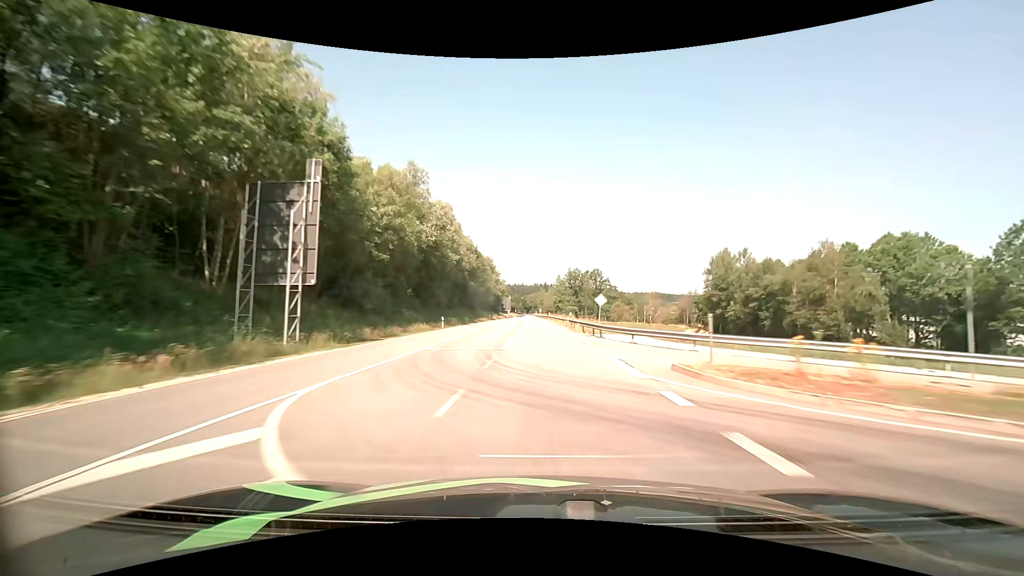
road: primary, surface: asphalt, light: Day
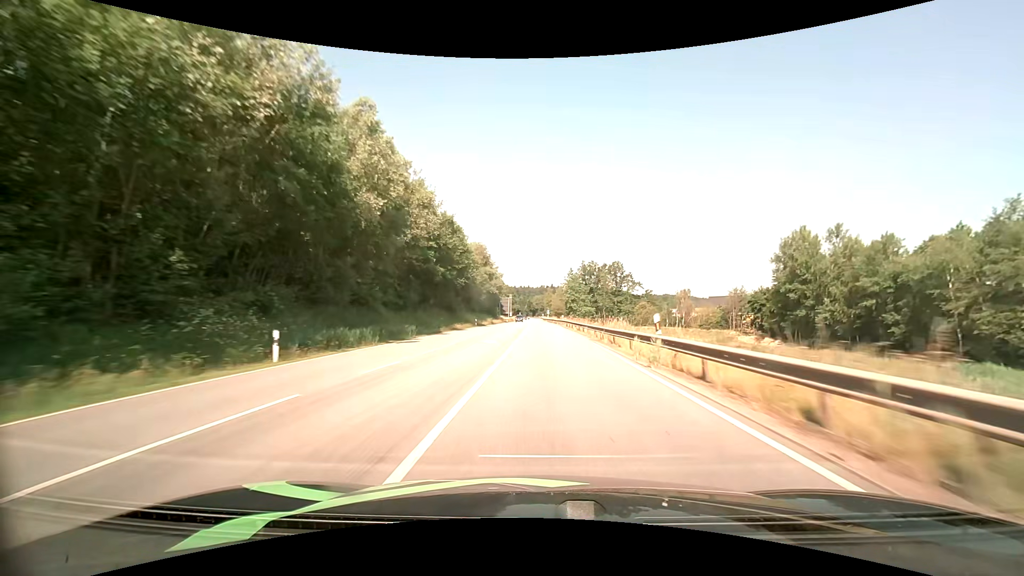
(-0.2, +30.6) m; -1°
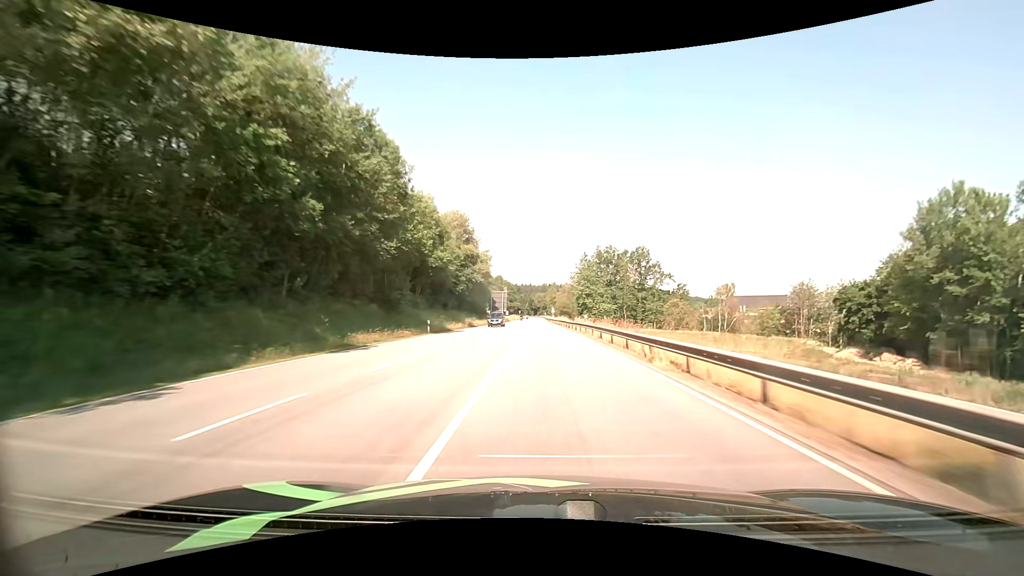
(-0.1, +30.1) m; 0°
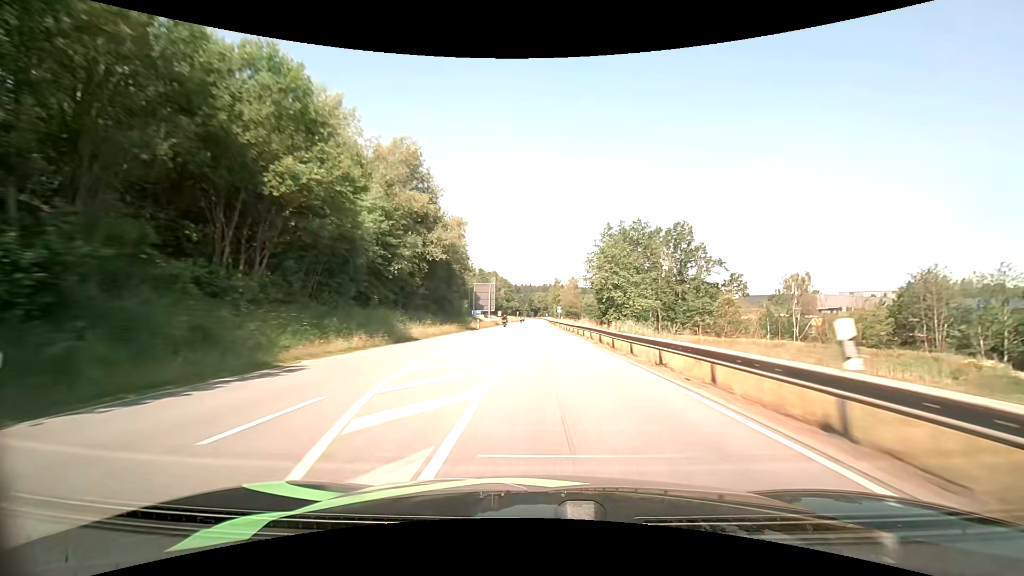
(-0.1, +30.3) m; 0°
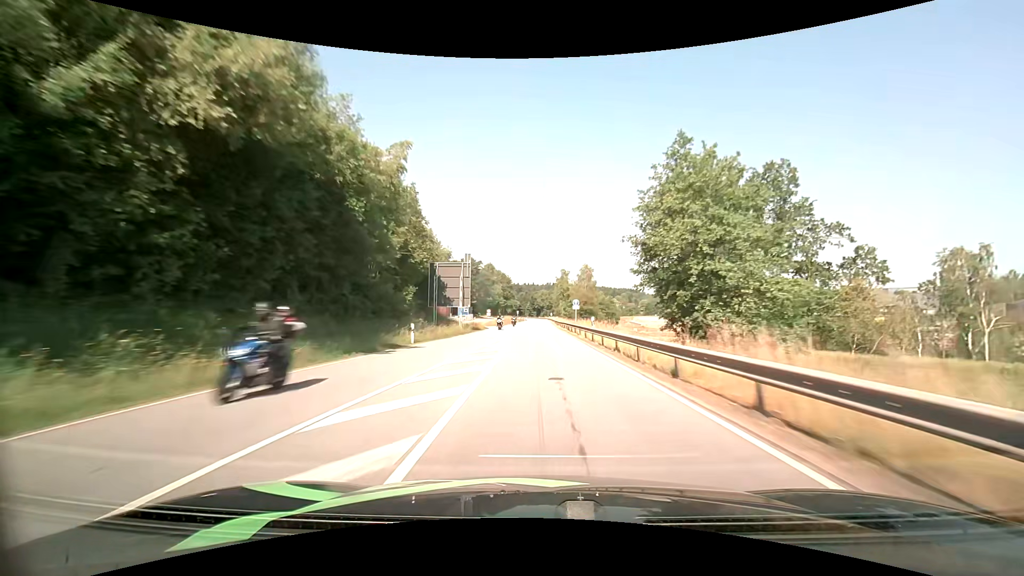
(+0.1, +30.8) m; 0°
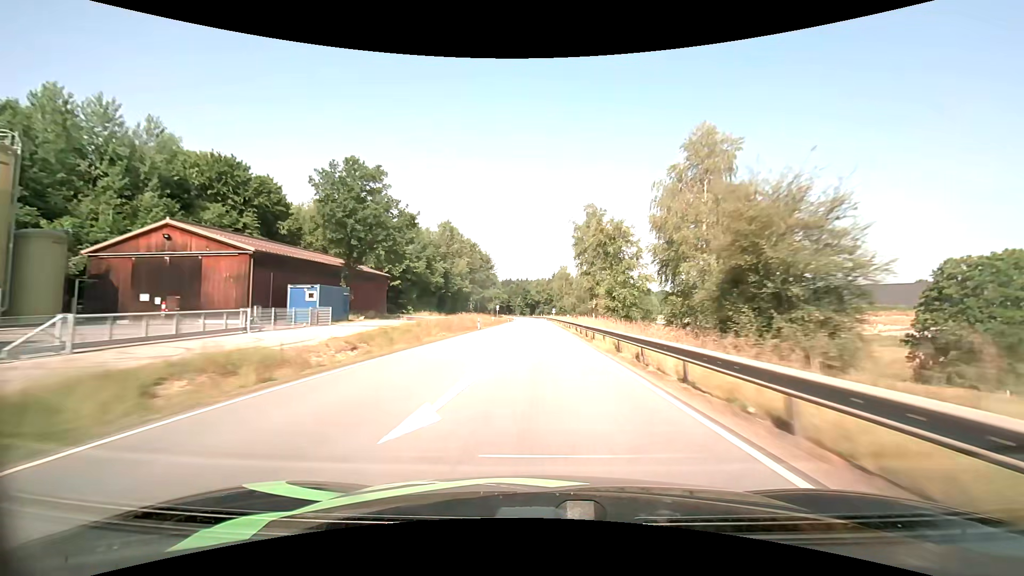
(-0.1, +77.6) m; 0°
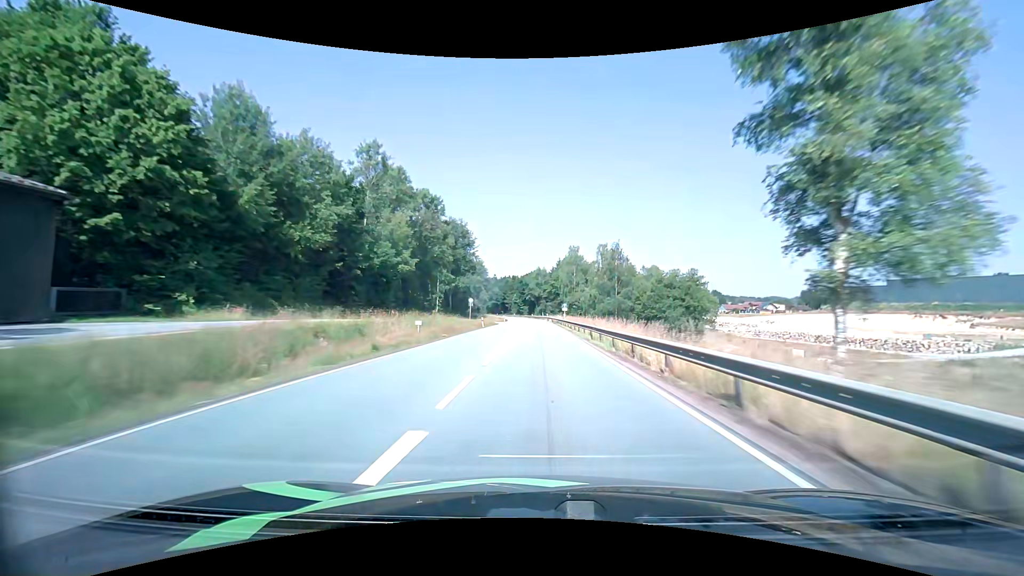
(+0.1, +46.6) m; 0°
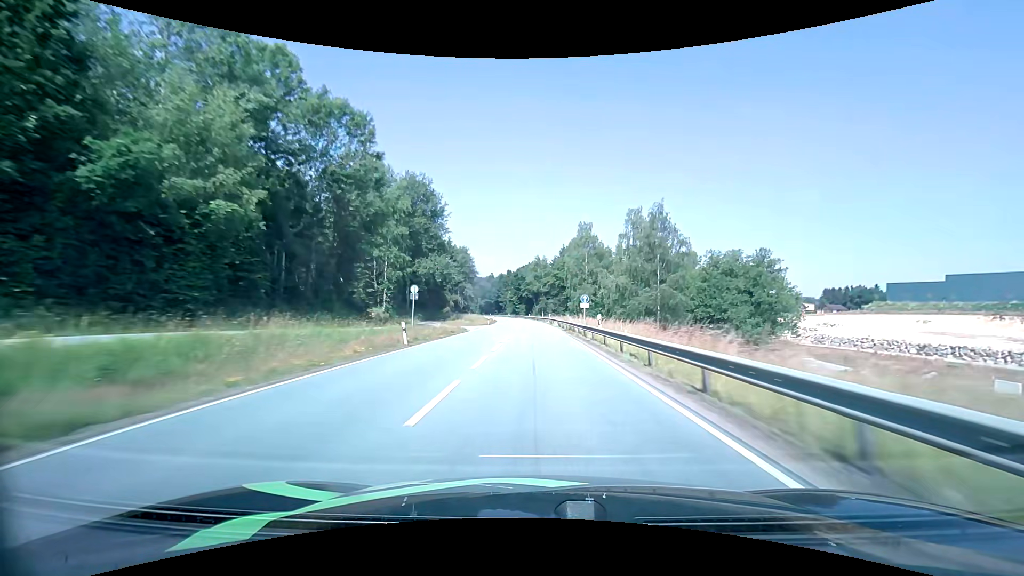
(+0.2, +31.0) m; 0°
(0, +10) (0, +20) (0, +30) (0, +40) (-1, +50) (-1, +60) (-1, +70) (-2, +80) (-2, +90) (-3, +100) m
